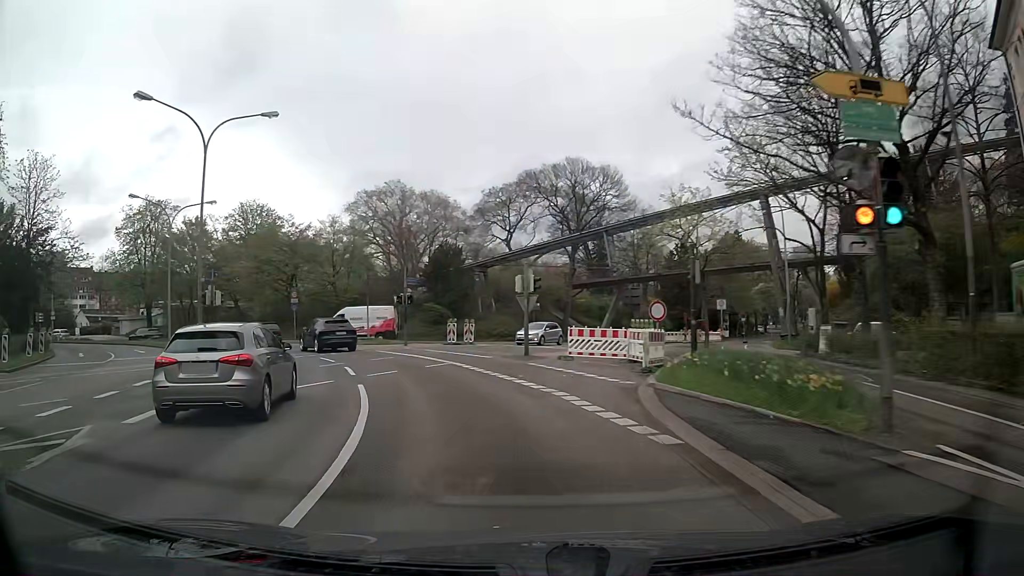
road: primary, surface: asphalt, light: Day
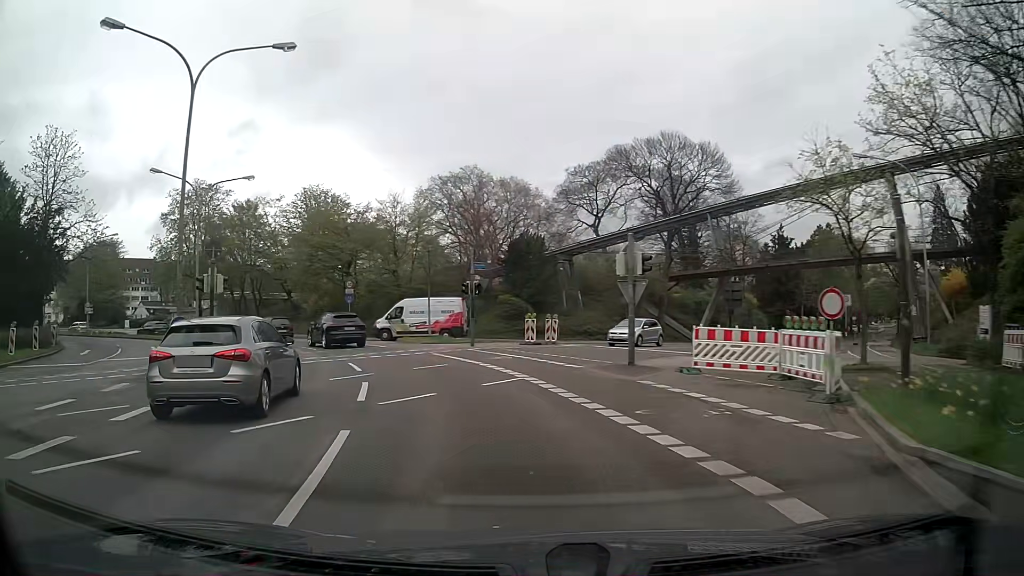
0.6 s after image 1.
(-0.5, +7.0) m; -8°
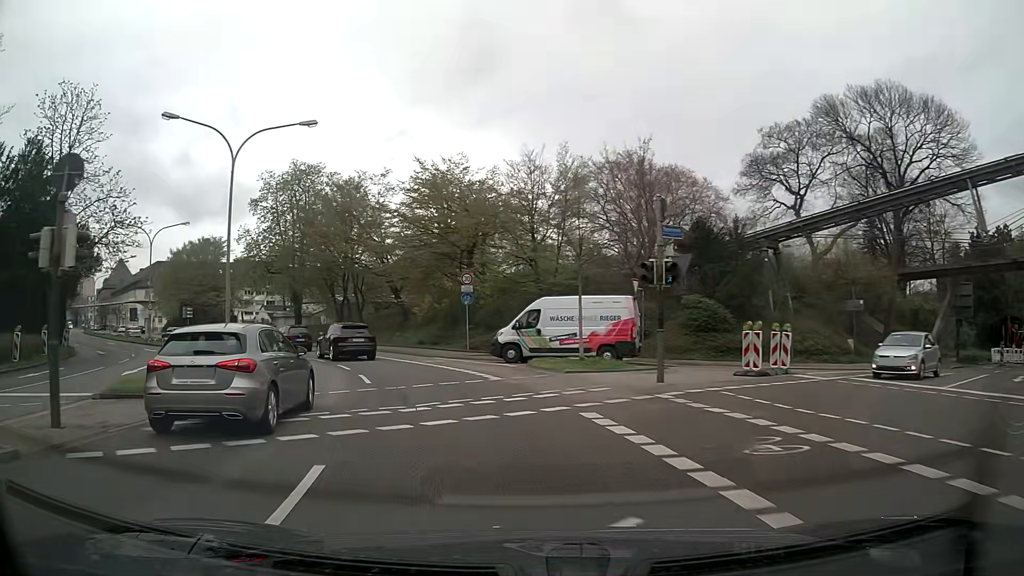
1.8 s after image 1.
(-1.6, +13.9) m; -13°
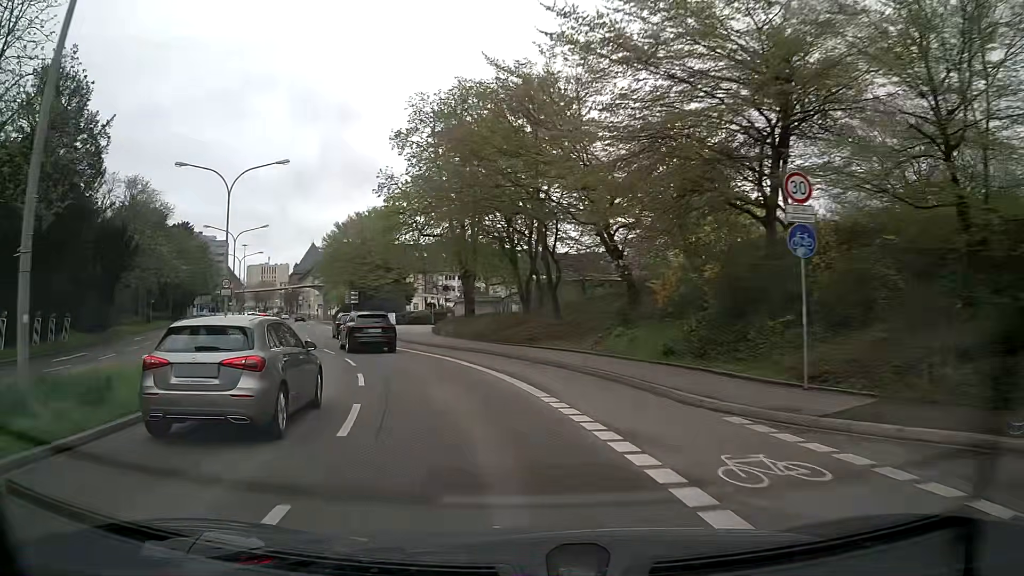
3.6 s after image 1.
(-3.4, +20.8) m; -19°
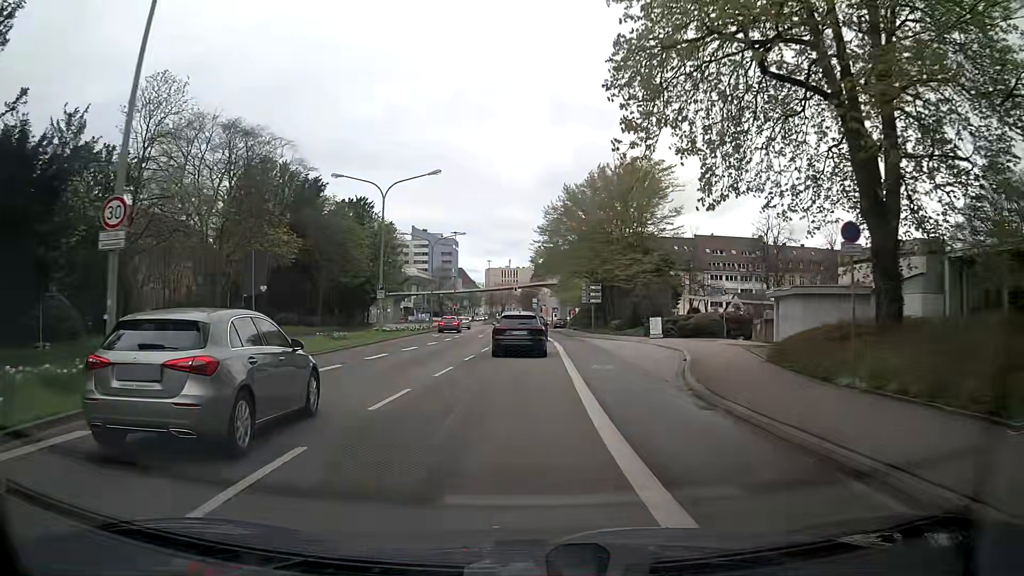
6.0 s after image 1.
(-6.1, +27.9) m; -22°
(0, +10) (0, +20) (0, +30) (0, +40) (0, +50) (-1, +60) (-1, +70) (-1, +80) (0, +90) (+5, +99) m
